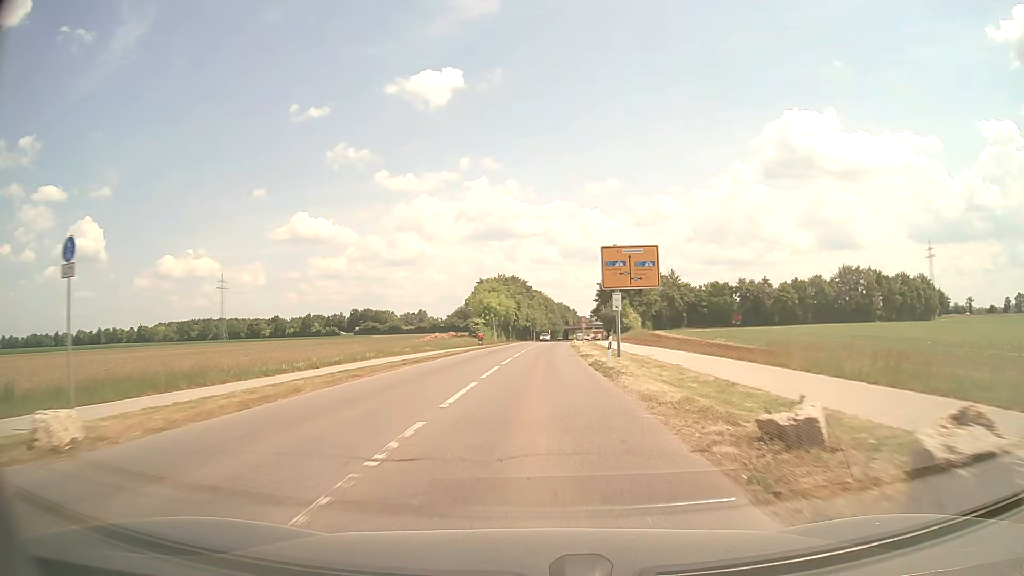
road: tertiary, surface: asphalt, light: Day
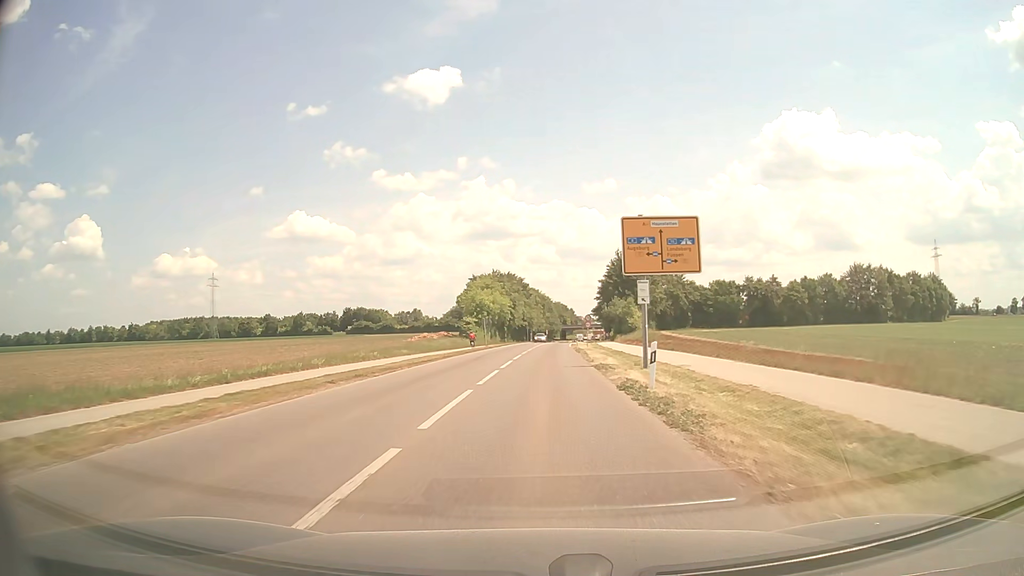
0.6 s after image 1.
(0.0, +9.4) m; 0°
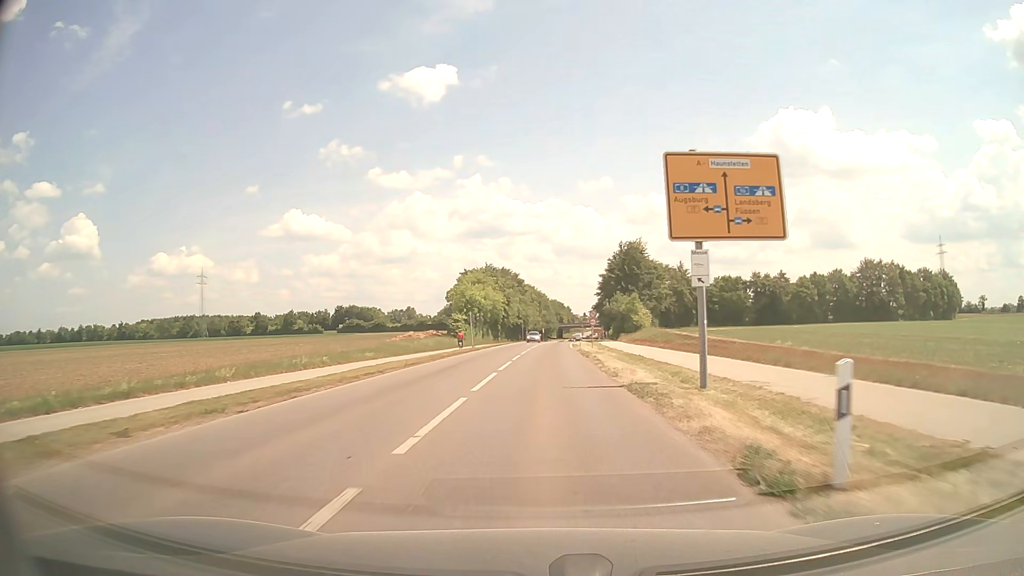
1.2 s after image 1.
(0.0, +9.5) m; 0°
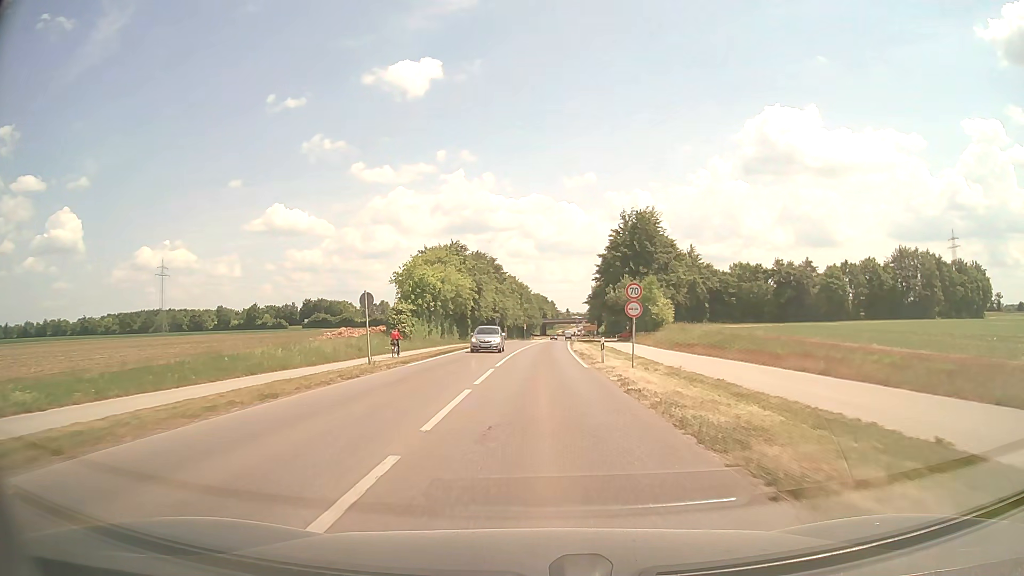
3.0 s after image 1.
(+0.4, +28.7) m; +1°
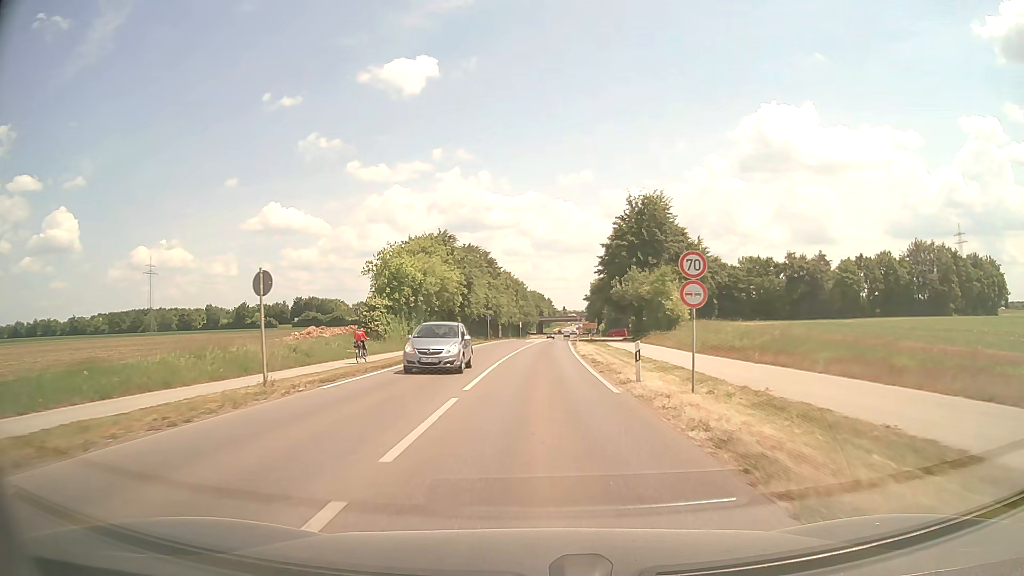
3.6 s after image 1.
(0.0, +9.3) m; 0°
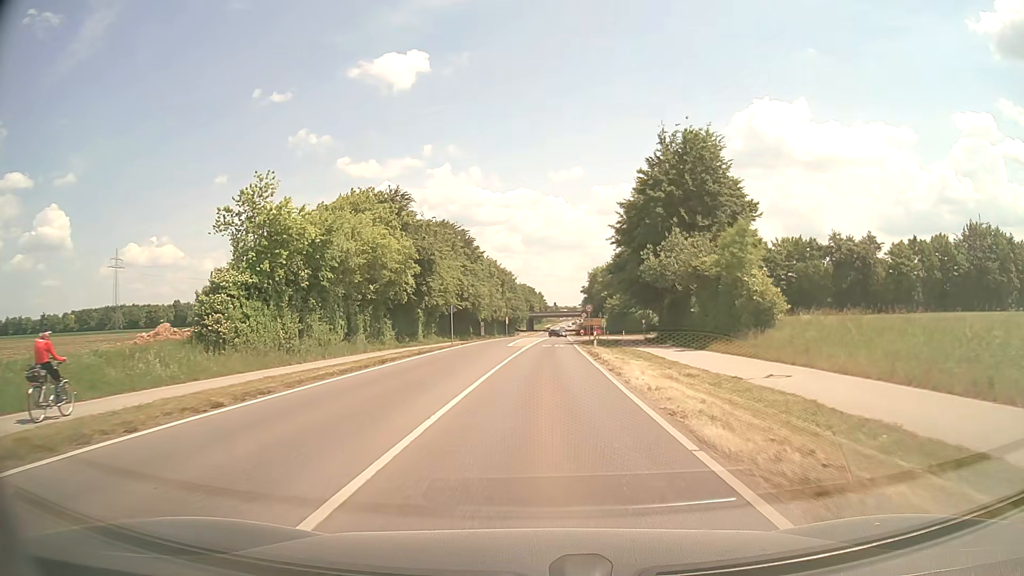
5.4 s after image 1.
(+0.2, +26.3) m; +1°
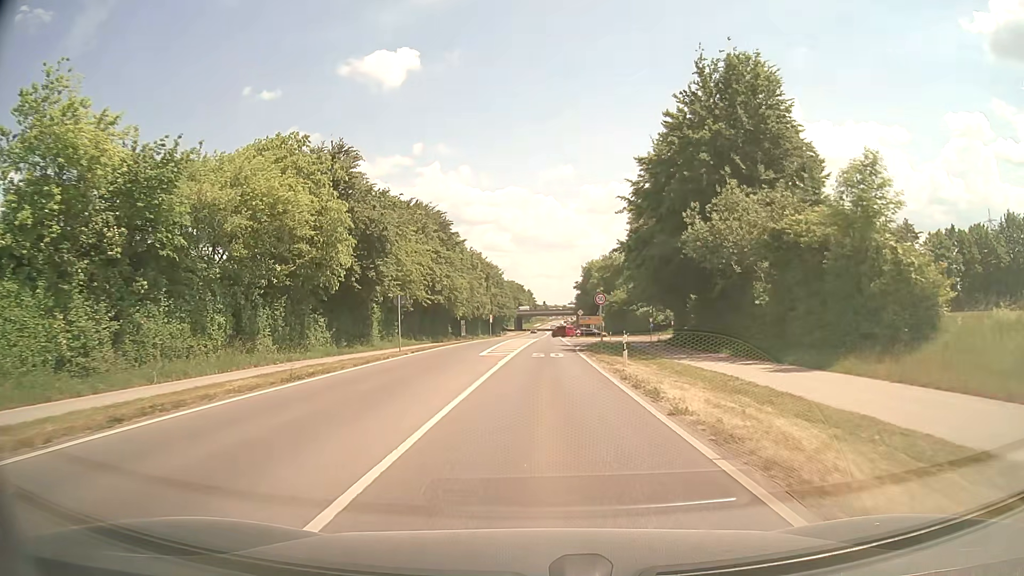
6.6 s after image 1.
(+0.1, +16.0) m; +1°
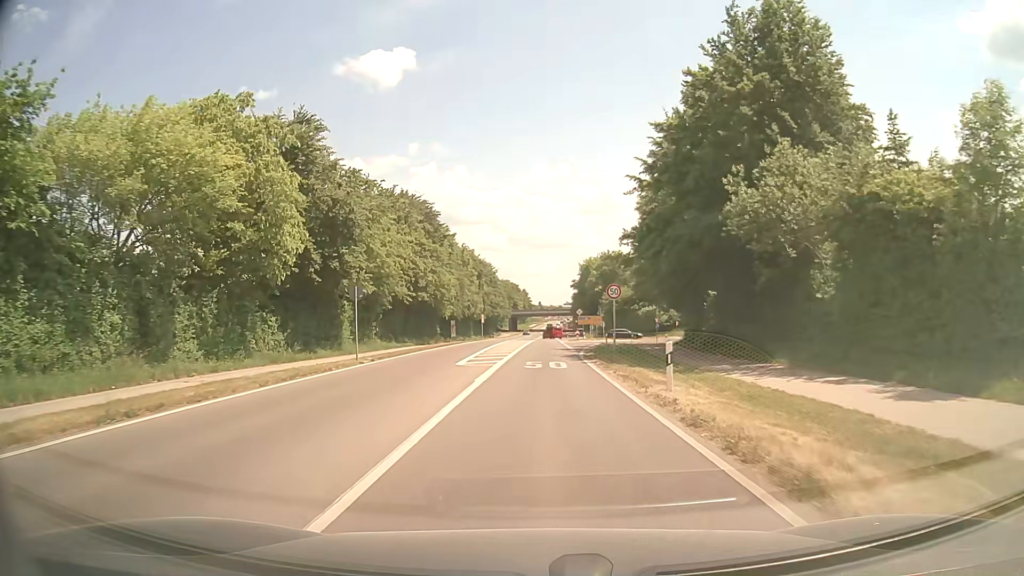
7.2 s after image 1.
(0.0, +7.6) m; 0°
(0, +10) (0, +20) (0, +30) (+1, +40) (+1, +50) (+1, +60) (+1, +70) (+1, +80) (+2, +90) (+2, +100) m
